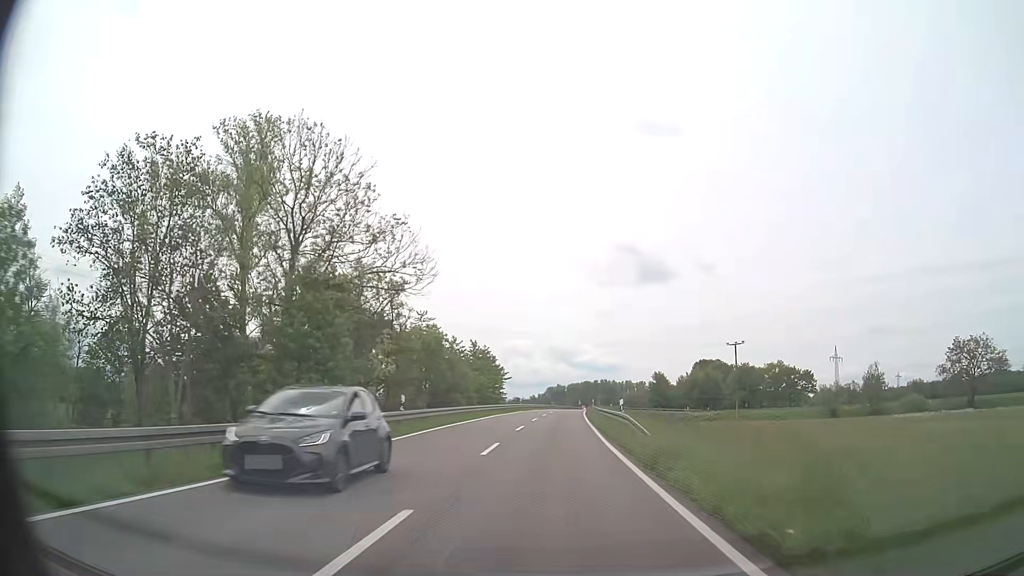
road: secondary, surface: asphalt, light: Day
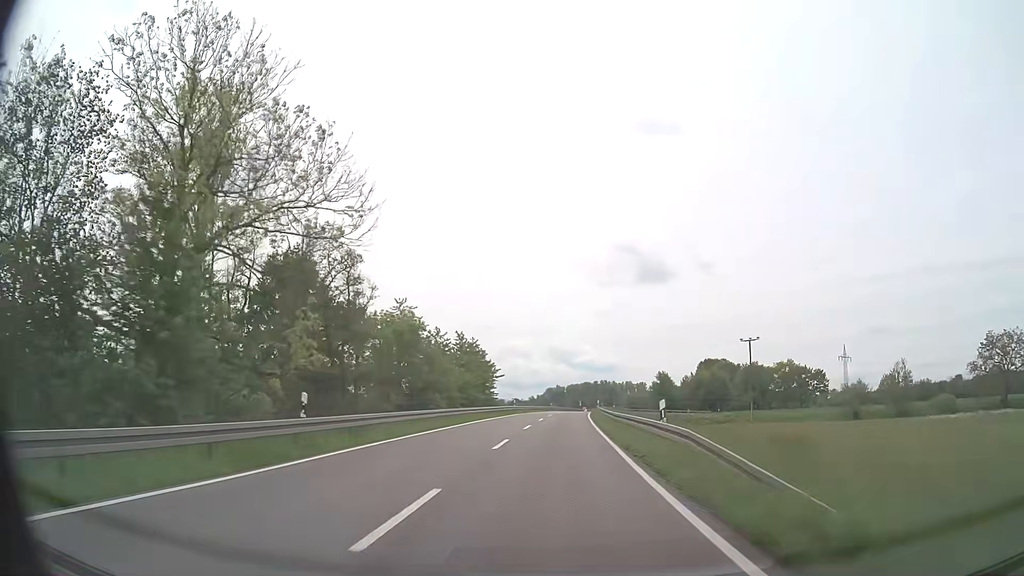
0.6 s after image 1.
(0.0, +10.1) m; 0°
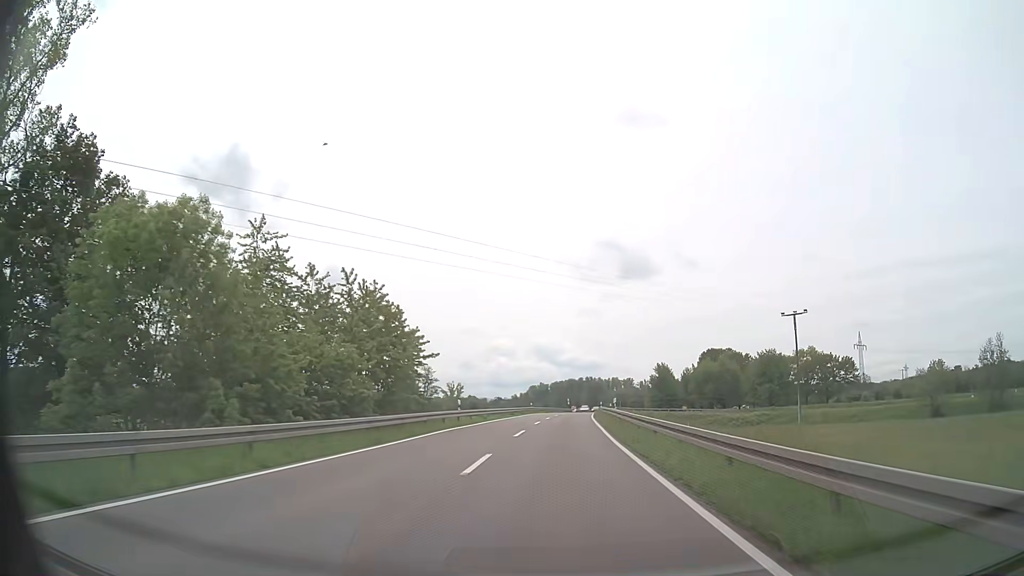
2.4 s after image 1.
(+0.3, +30.2) m; +1°
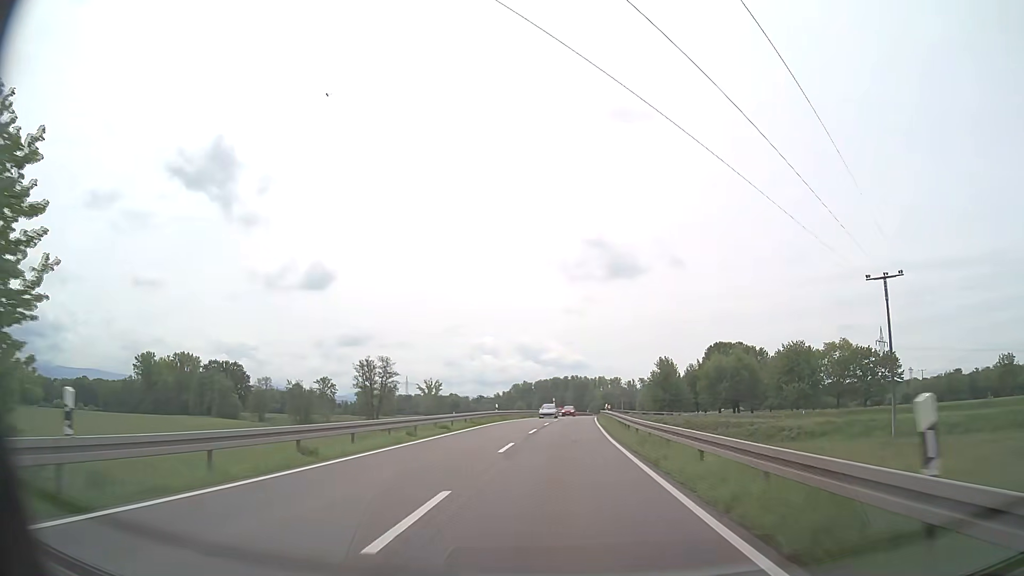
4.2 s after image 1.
(+0.4, +29.9) m; +1°
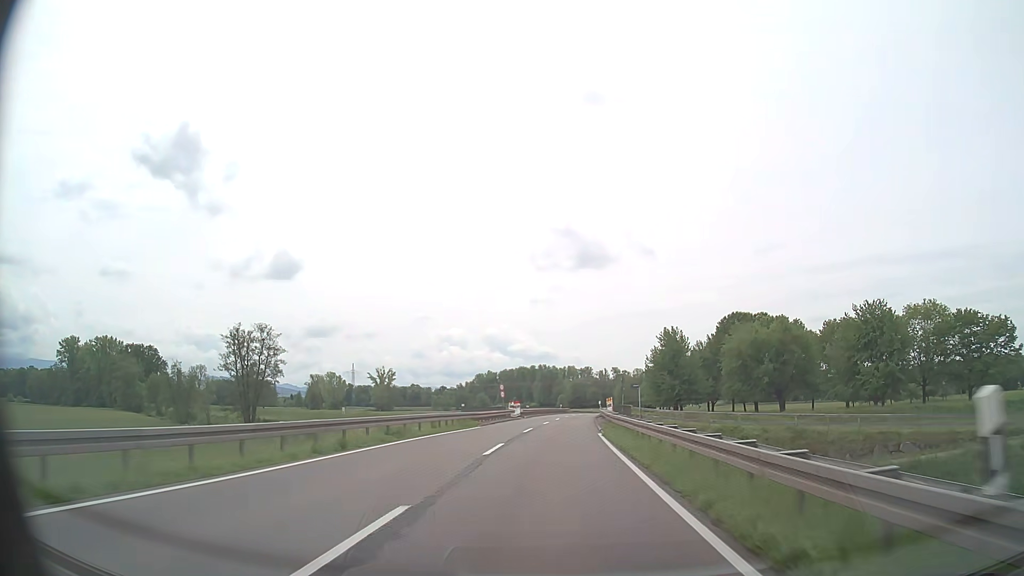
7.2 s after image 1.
(+1.7, +49.5) m; +3°
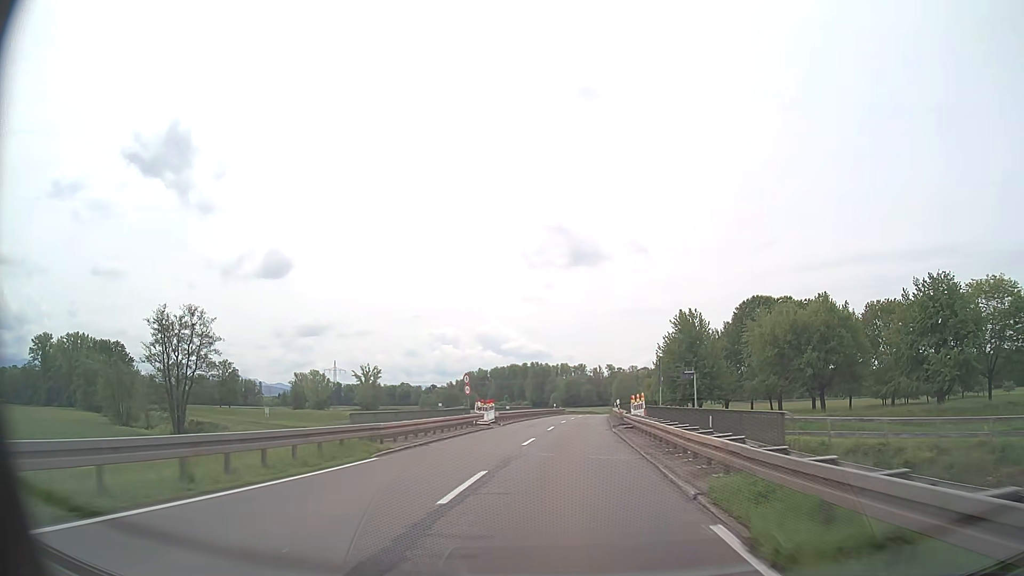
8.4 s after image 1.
(0.0, +19.8) m; 0°
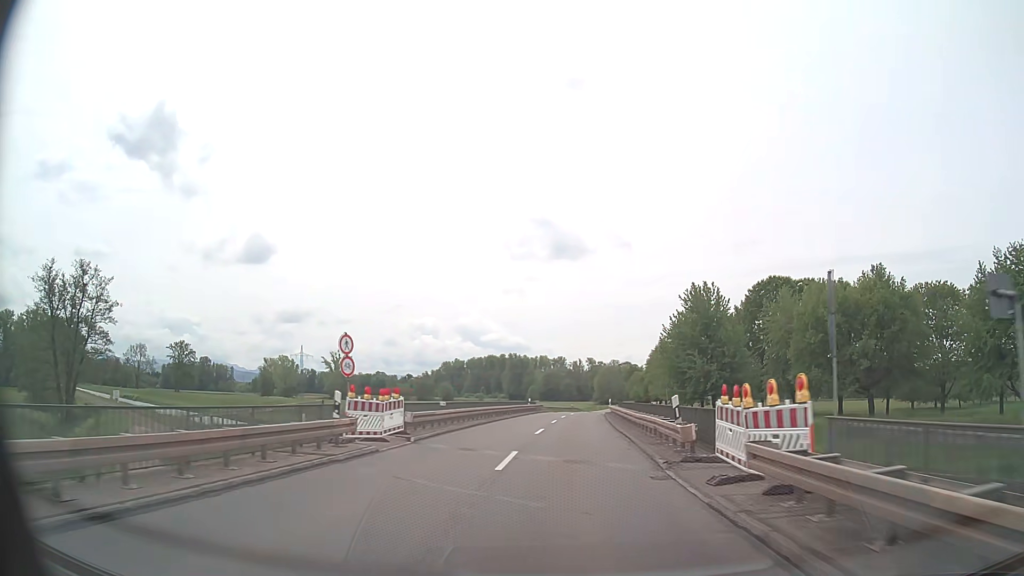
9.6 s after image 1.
(+0.3, +19.8) m; +2°
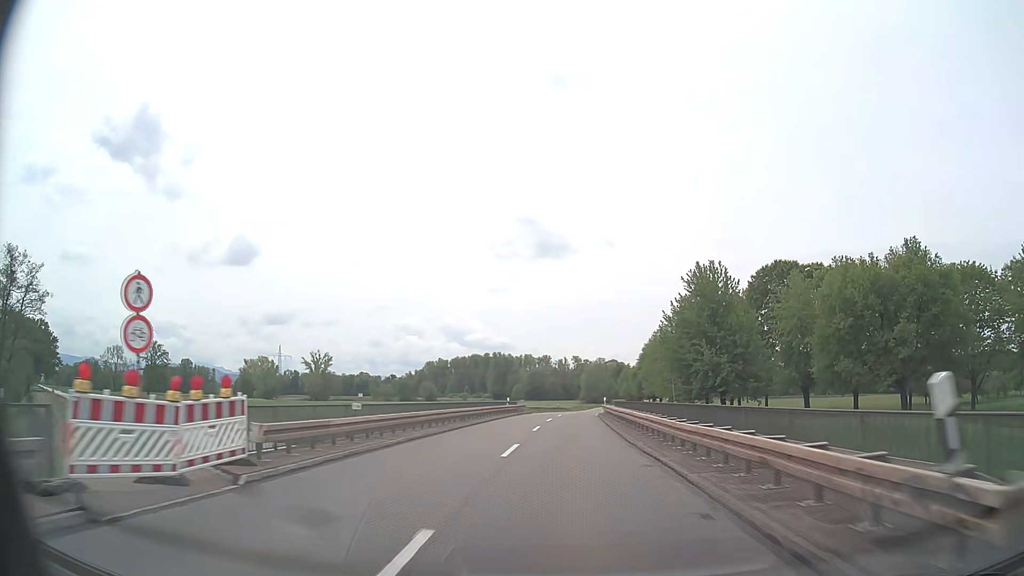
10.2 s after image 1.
(+0.1, +9.9) m; +1°
